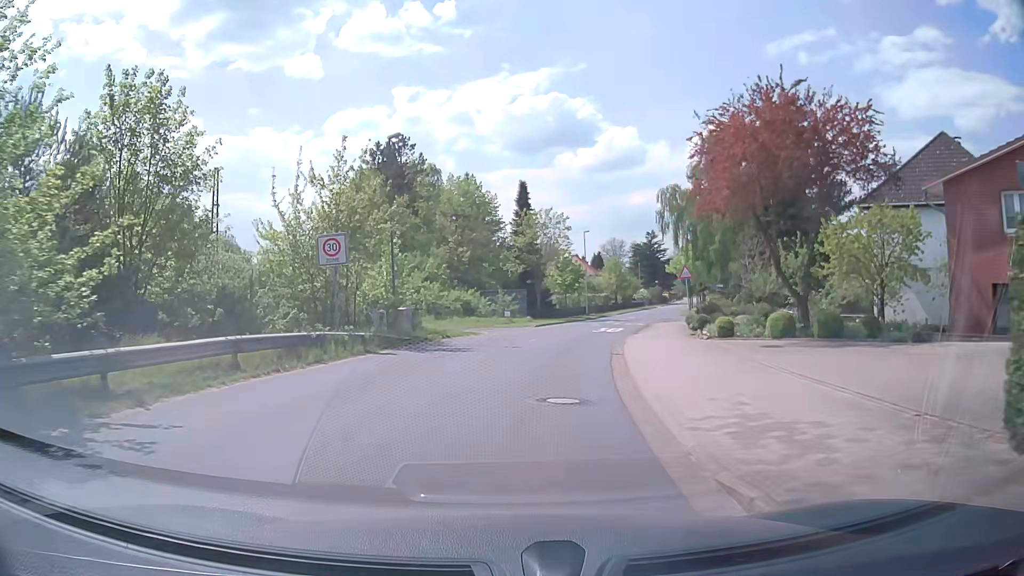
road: tertiary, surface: asphalt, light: Day
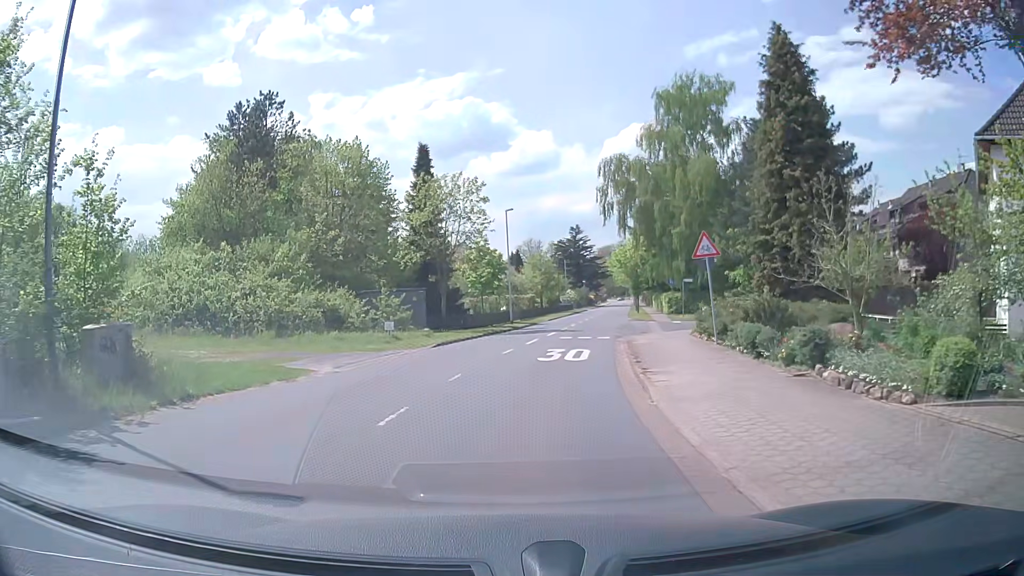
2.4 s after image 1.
(+1.1, +15.9) m; +7°
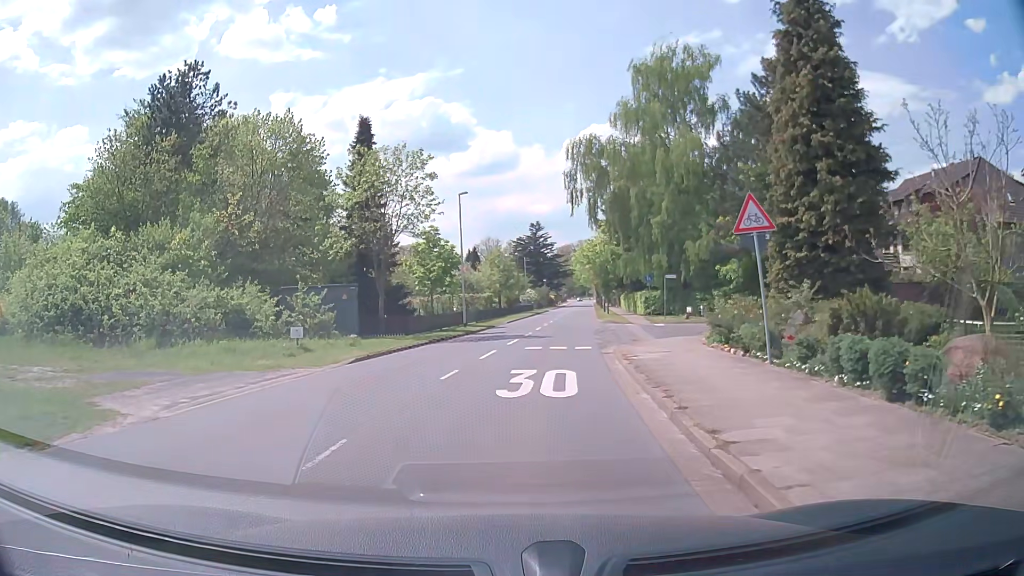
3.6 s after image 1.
(+0.2, +6.7) m; +4°
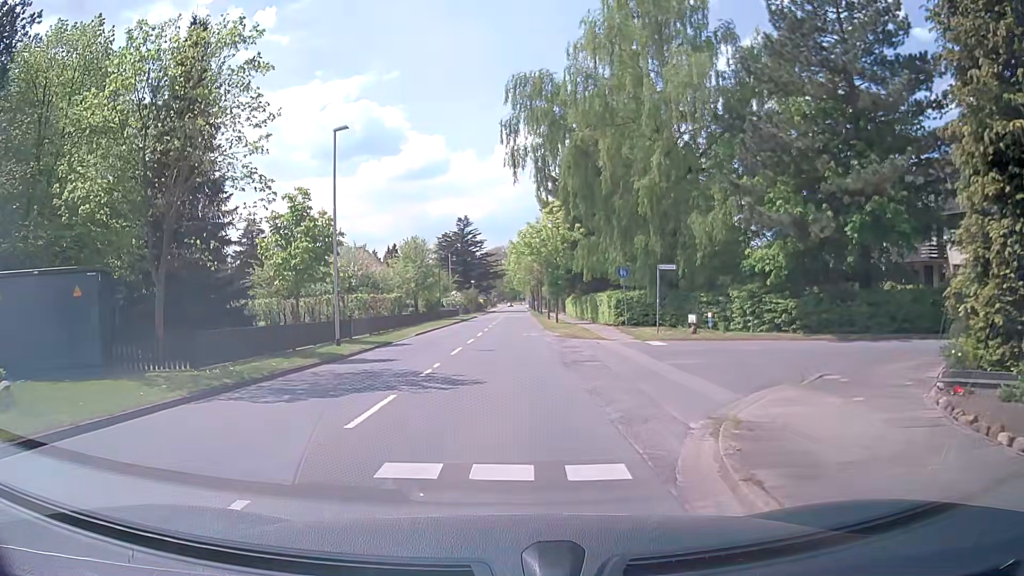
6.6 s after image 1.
(+0.8, +15.1) m; +6°
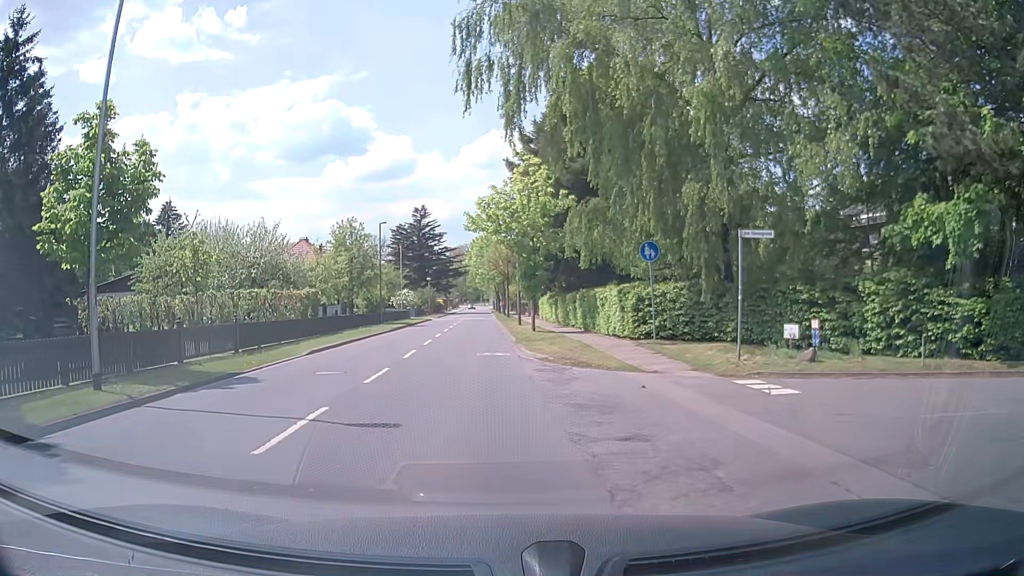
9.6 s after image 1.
(+0.3, +13.1) m; +4°
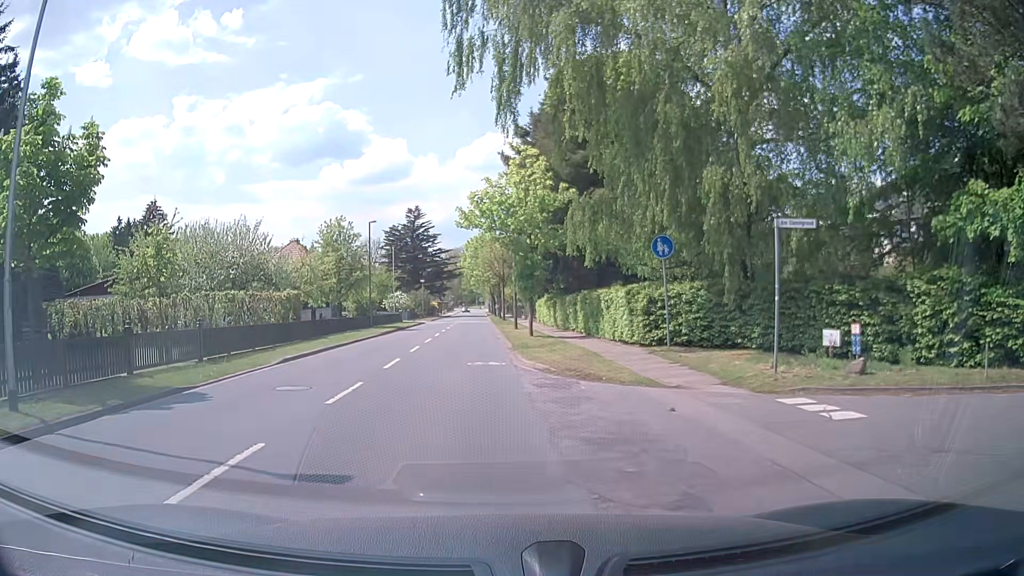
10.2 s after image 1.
(0.0, +2.3) m; 0°
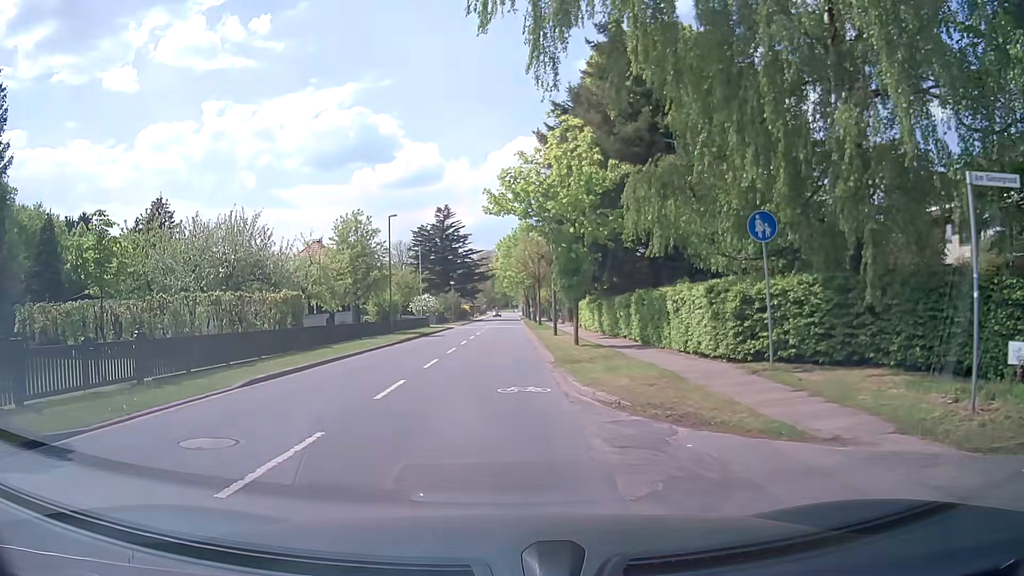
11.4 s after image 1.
(-0.1, +5.1) m; -4°
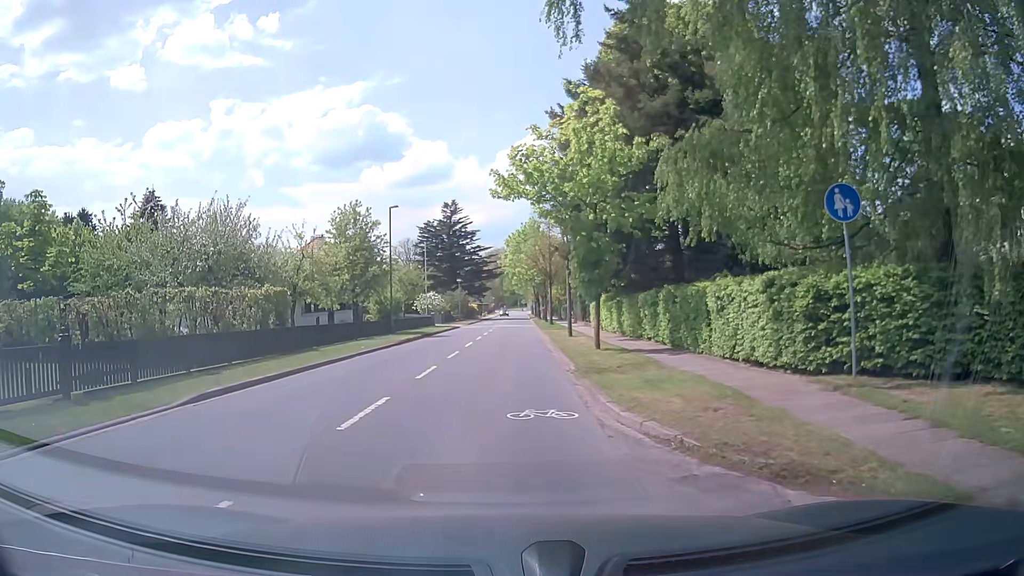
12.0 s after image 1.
(0.0, +3.1) m; -1°
(0, +10) (0, +20) (0, +30) (+1, +40) (+1, +50) (+1, +60) (+2, +70) (+2, +80) (+2, +90) (+2, +100) m
